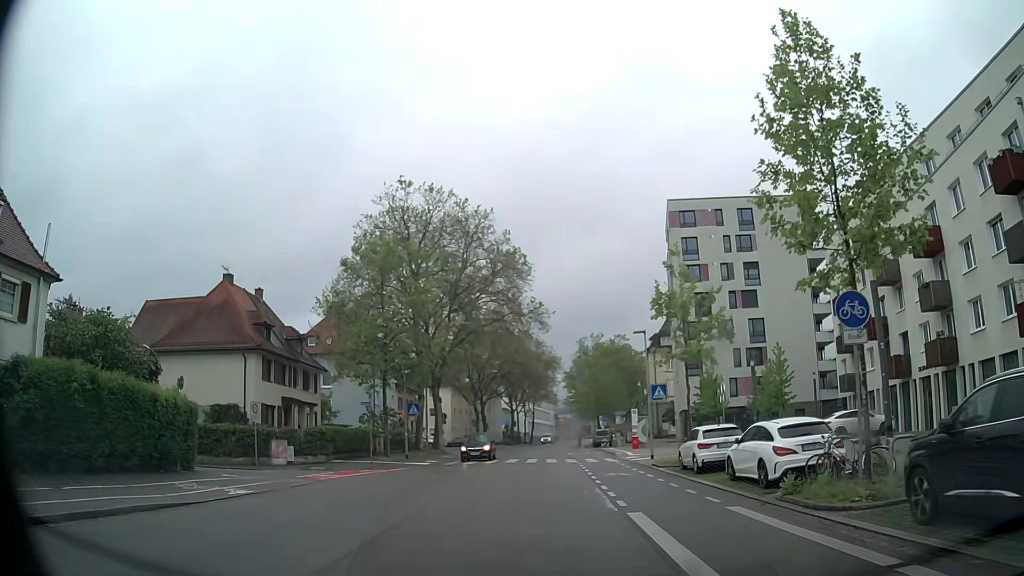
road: secondary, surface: asphalt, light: Day
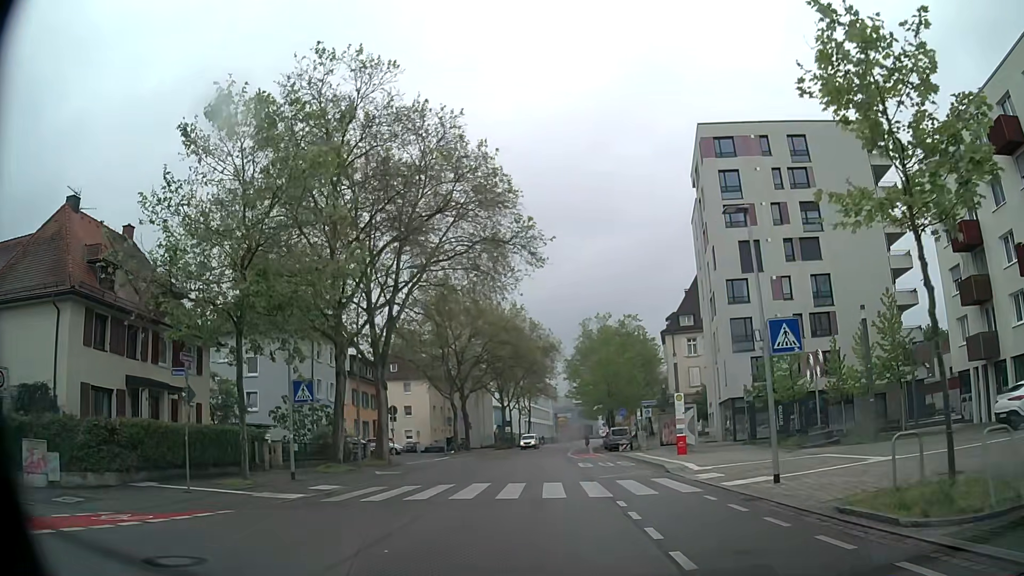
(0.0, +17.9) m; 0°
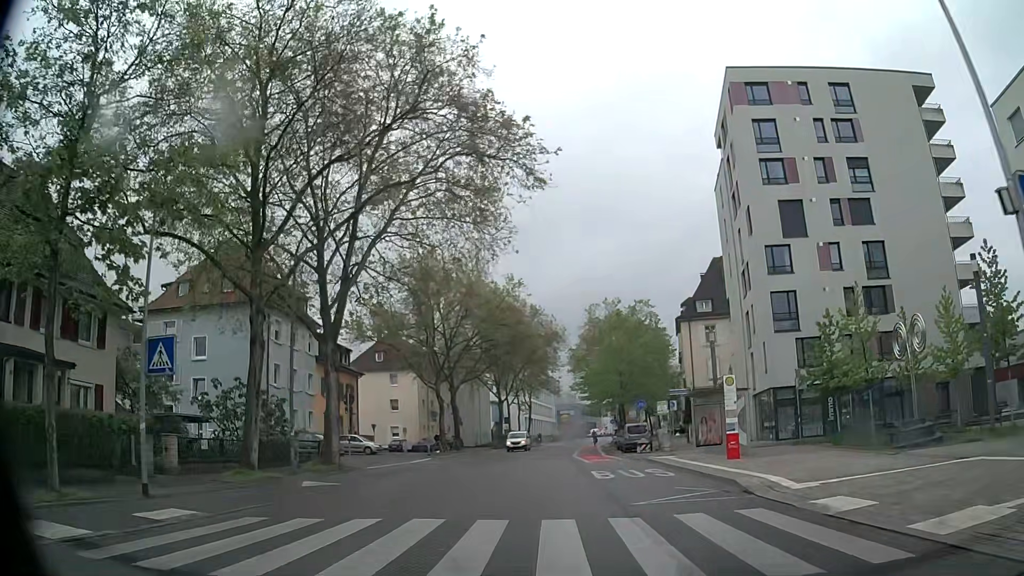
(0.0, +8.9) m; -1°
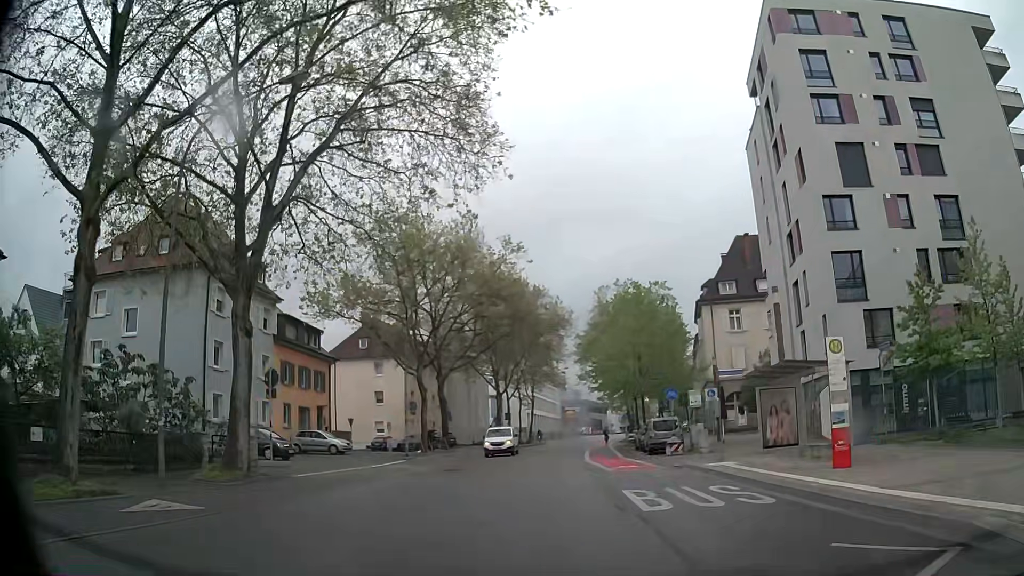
(+0.1, +8.9) m; +1°
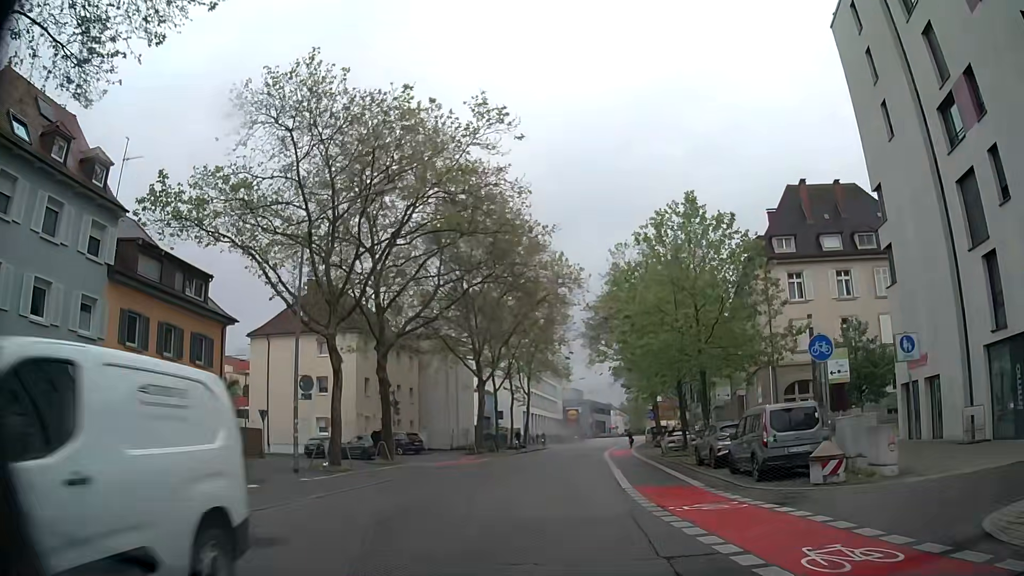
(-0.1, +18.0) m; 0°
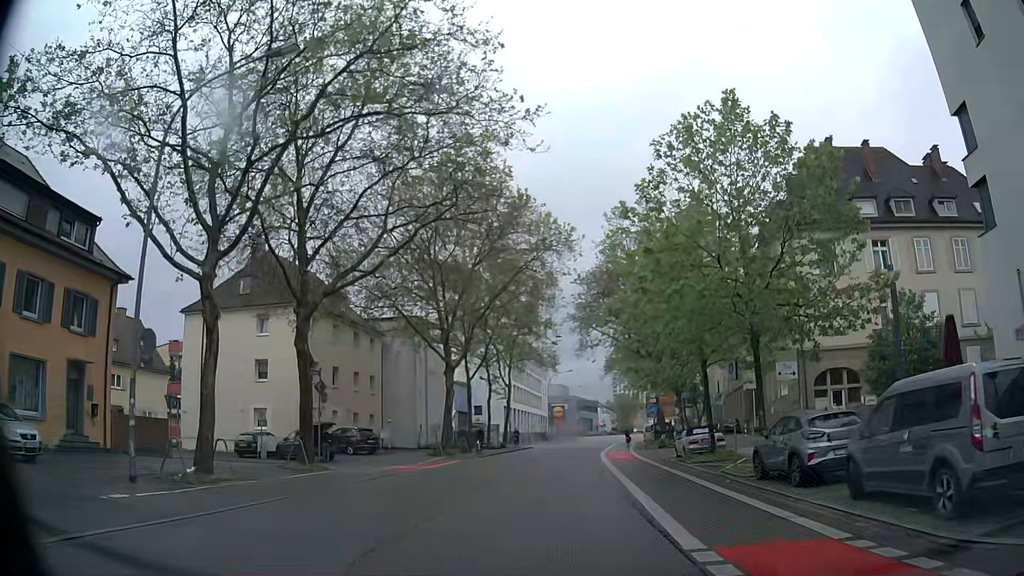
(+0.1, +9.0) m; +2°
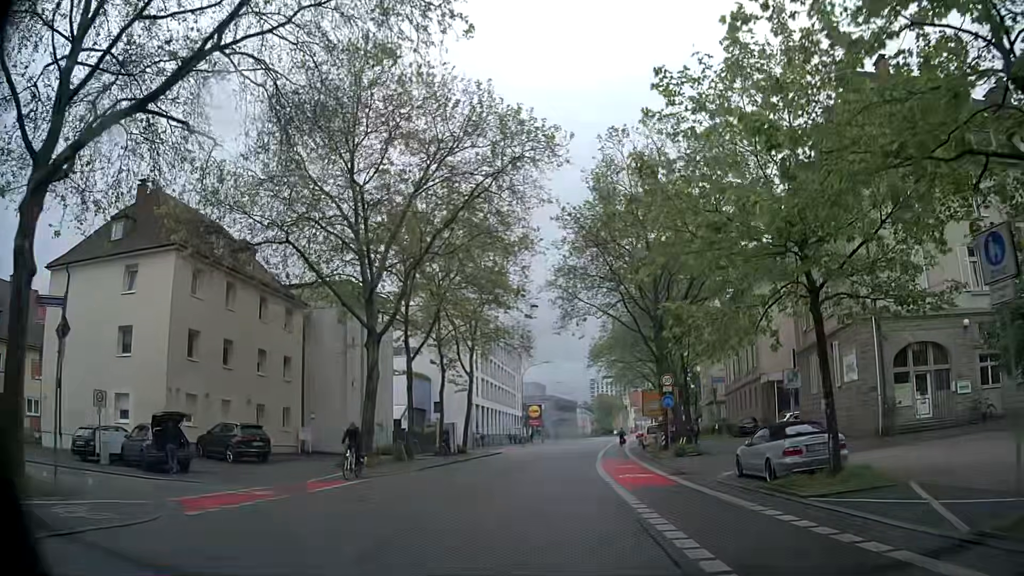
(+0.1, +13.5) m; +1°
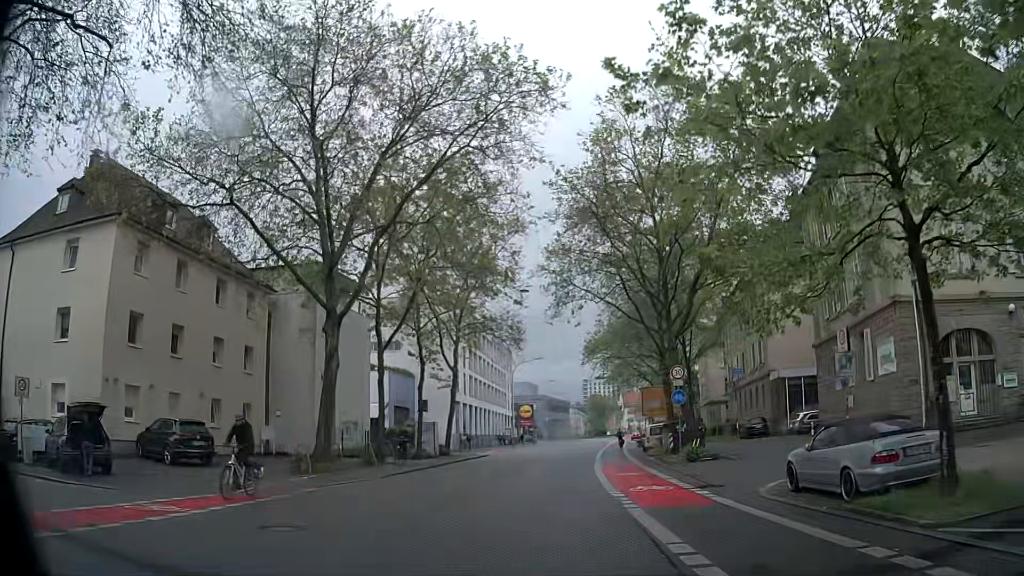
(+0.1, +4.5) m; 0°
(0, +10) (+1, +20) (+1, +30) (+2, +40) (+3, +50) (+4, +60) (+6, +70) (+8, +79) (+11, +89) (+13, +99) m
